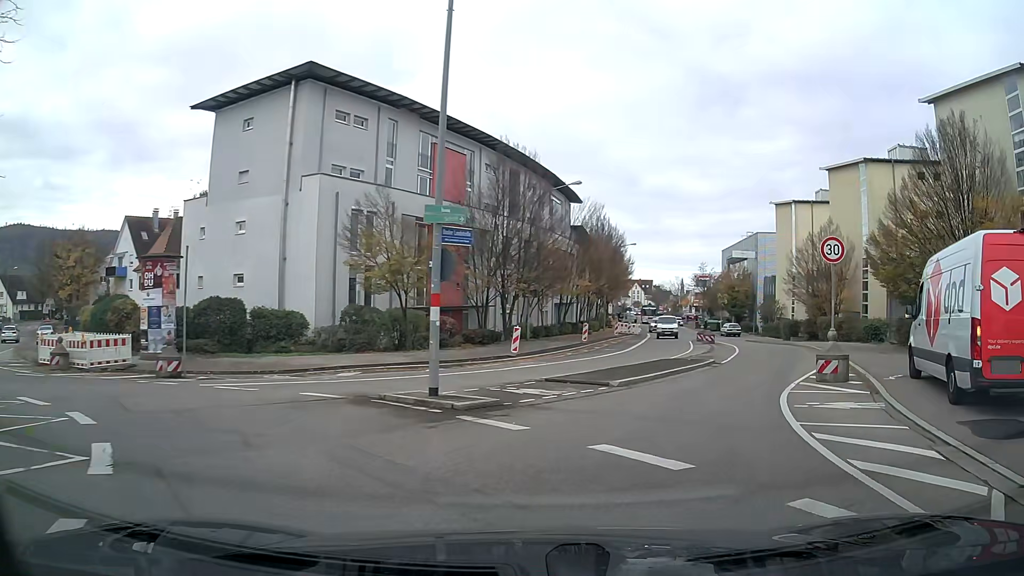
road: tertiary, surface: asphalt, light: Day
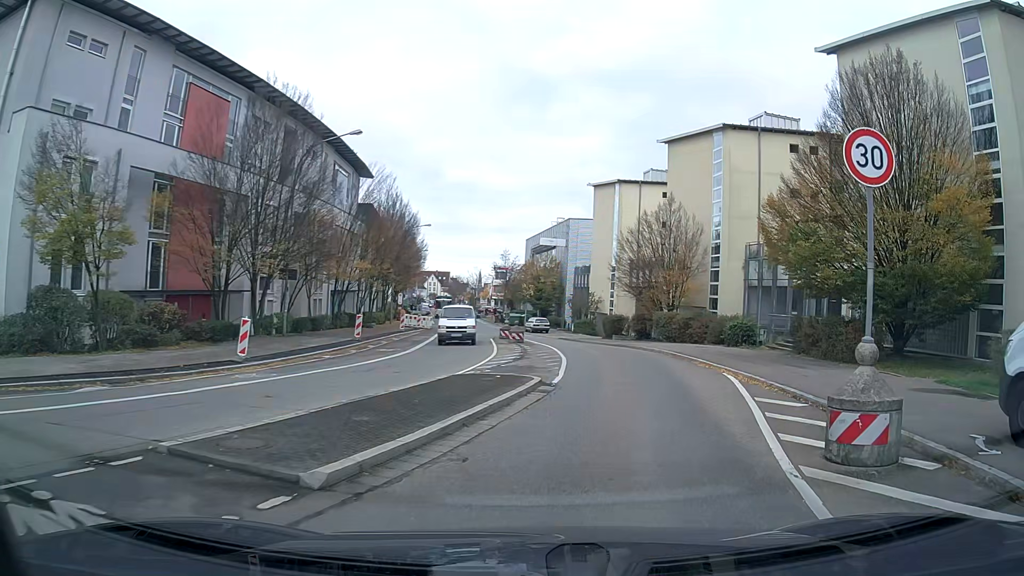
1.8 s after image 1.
(+1.3, +9.4) m; +16°
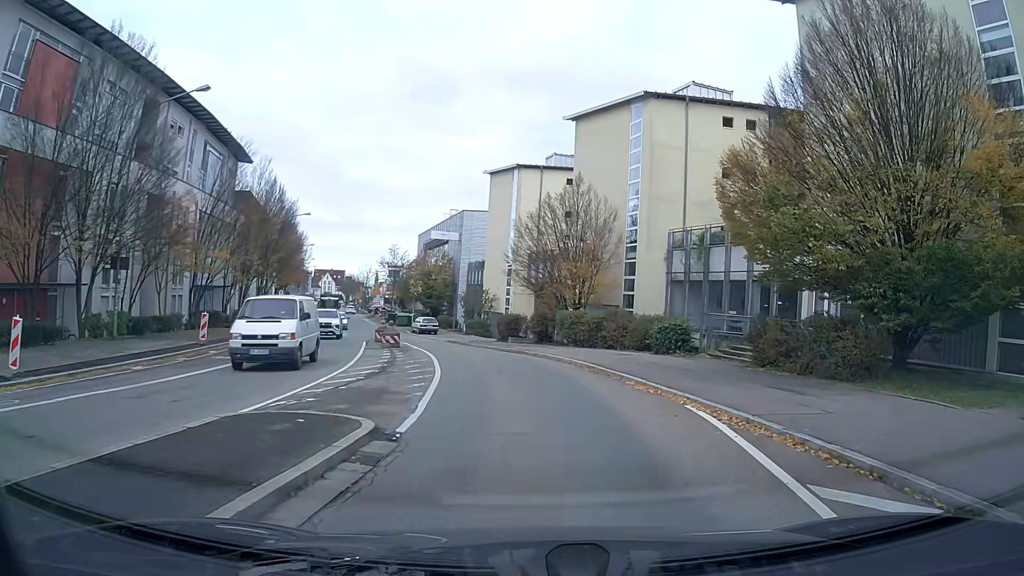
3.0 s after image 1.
(+0.4, +6.4) m; +6°
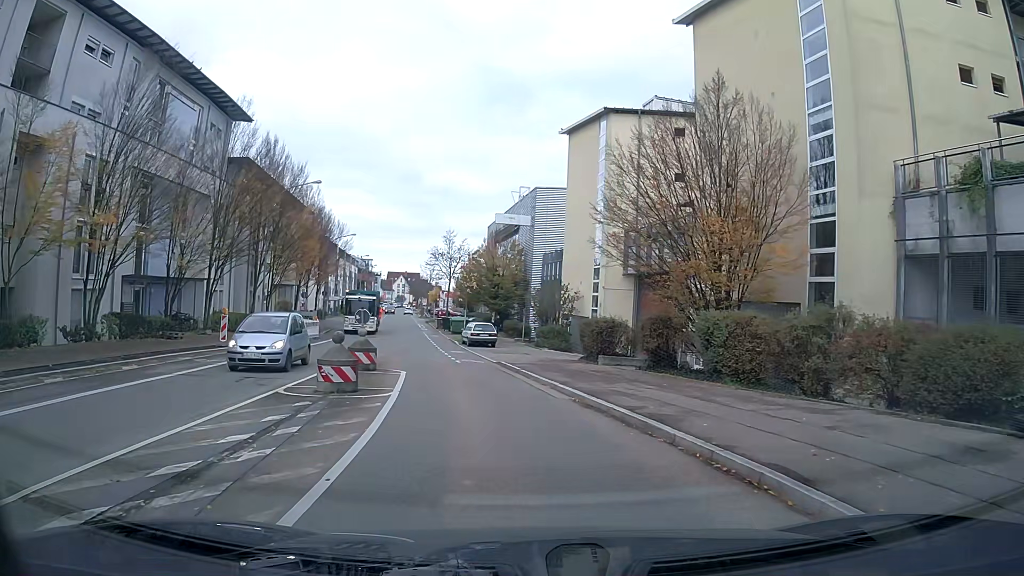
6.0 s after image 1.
(-0.7, +16.7) m; -7°
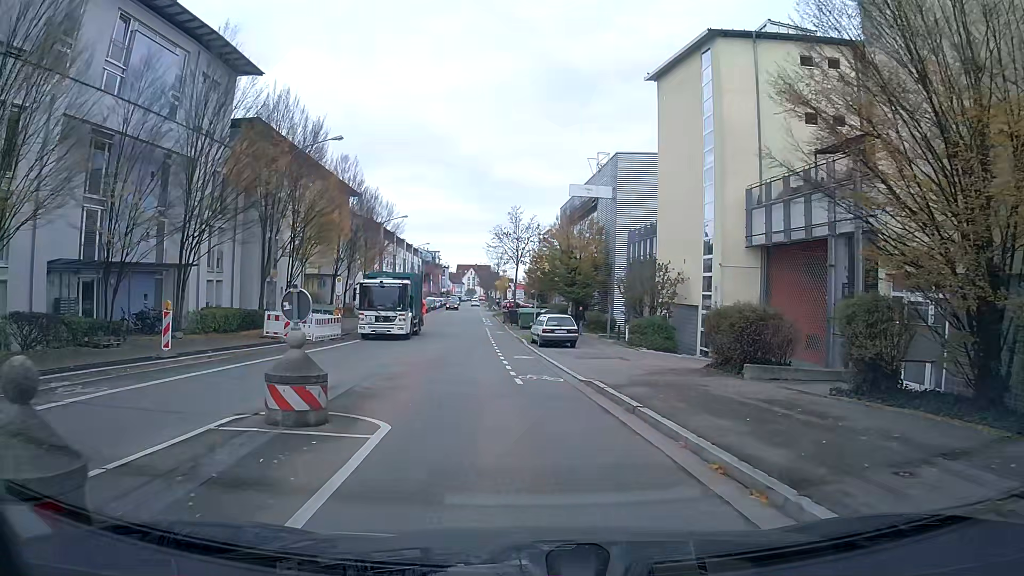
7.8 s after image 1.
(-0.6, +10.3) m; -6°
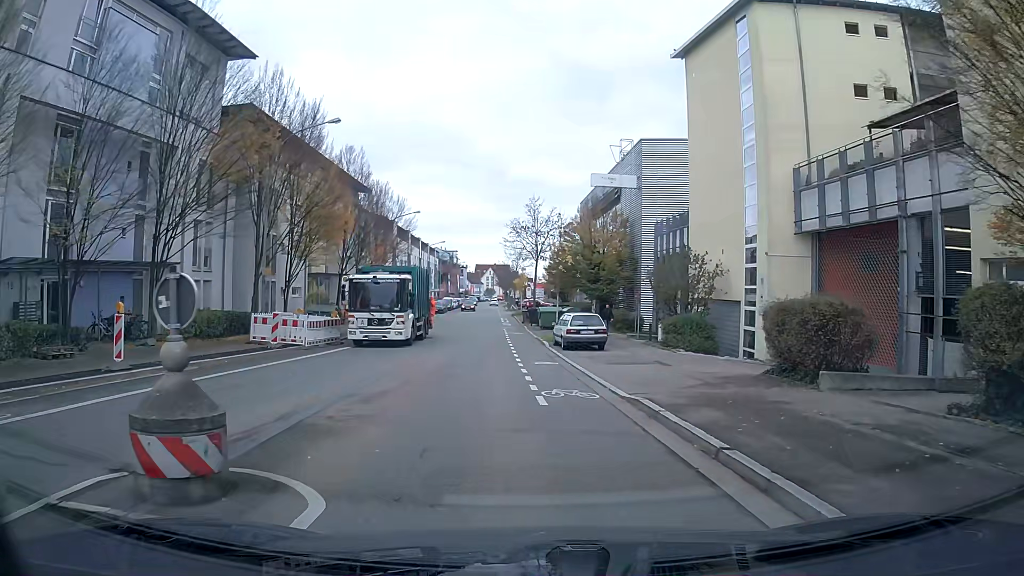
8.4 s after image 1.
(-0.1, +3.5) m; -2°
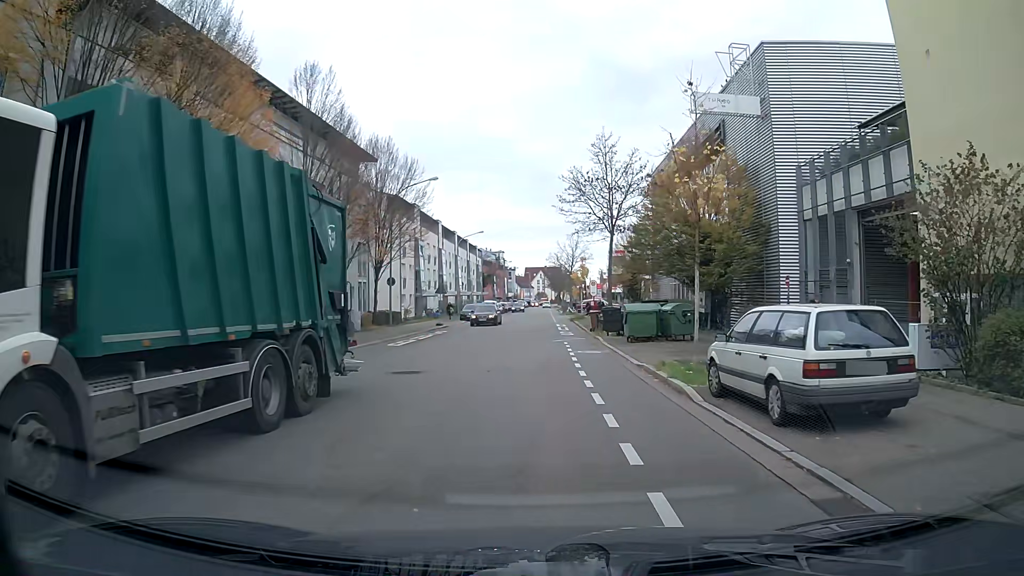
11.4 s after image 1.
(-0.8, +18.4) m; -4°
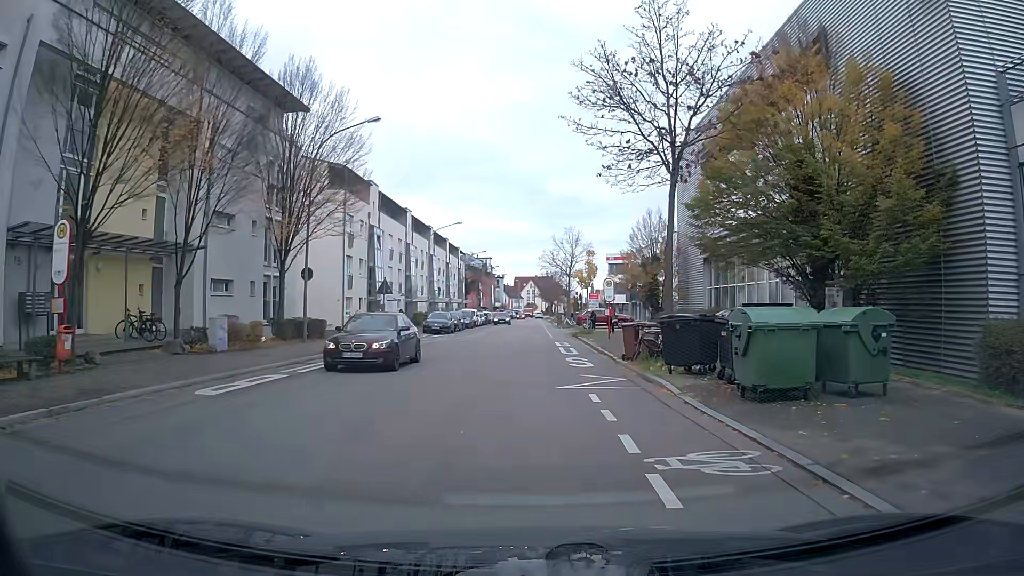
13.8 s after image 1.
(+0.2, +15.7) m; +1°
(0, +10) (0, +20) (0, +30) (0, +40) (0, +50) (0, +60) (0, +70) (0, +80) (0, +90) (0, +100) m
